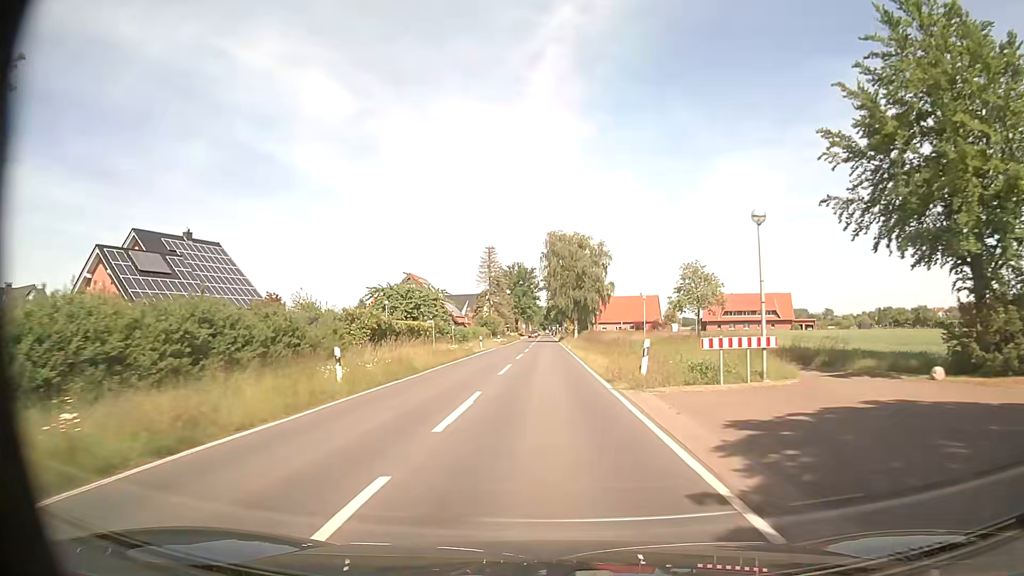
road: secondary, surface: asphalt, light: Day
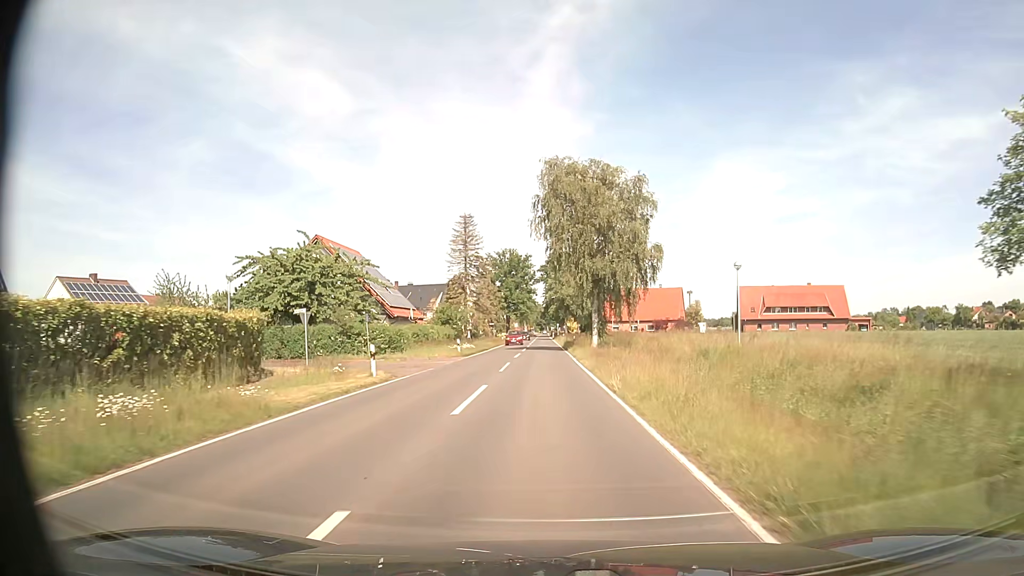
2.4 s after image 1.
(+0.2, +33.5) m; +1°
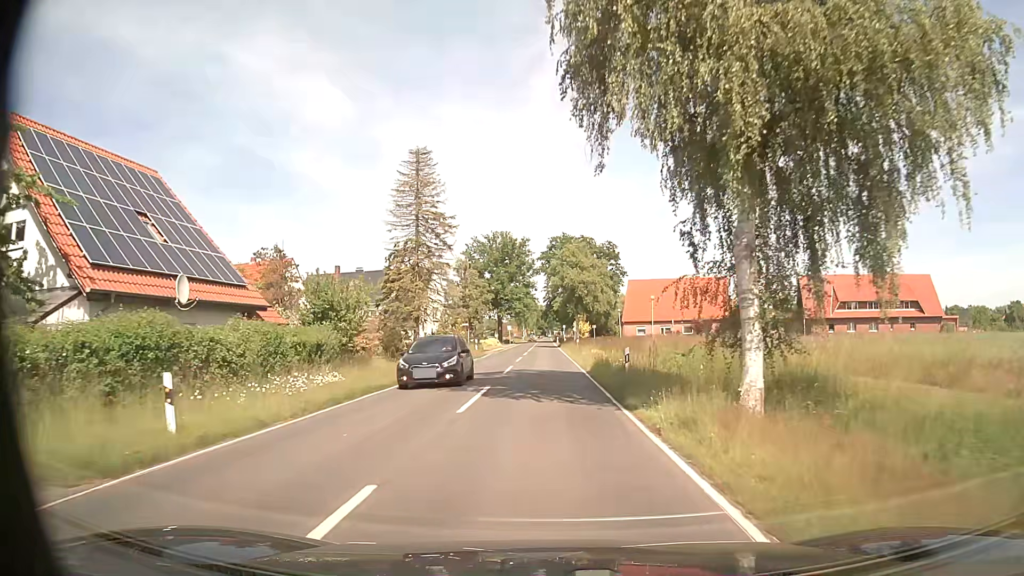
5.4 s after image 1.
(-0.1, +34.5) m; 0°
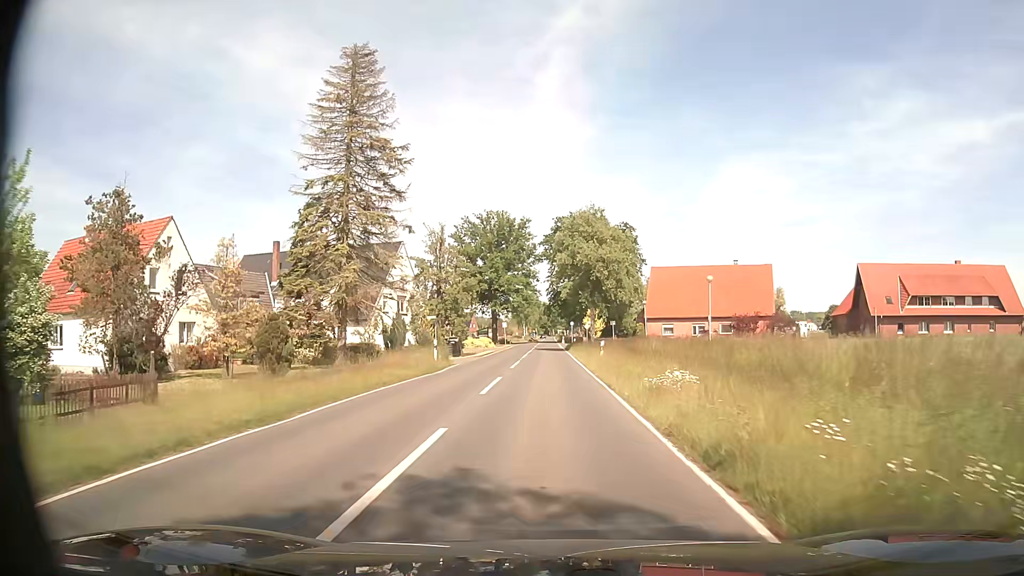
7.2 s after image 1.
(-0.1, +20.7) m; -1°
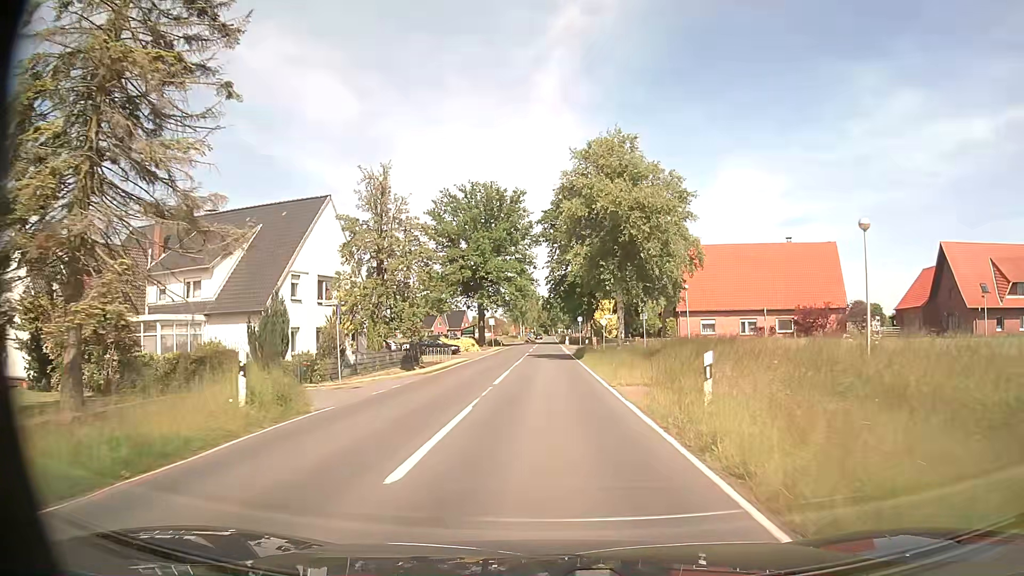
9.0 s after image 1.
(0.0, +21.0) m; 0°
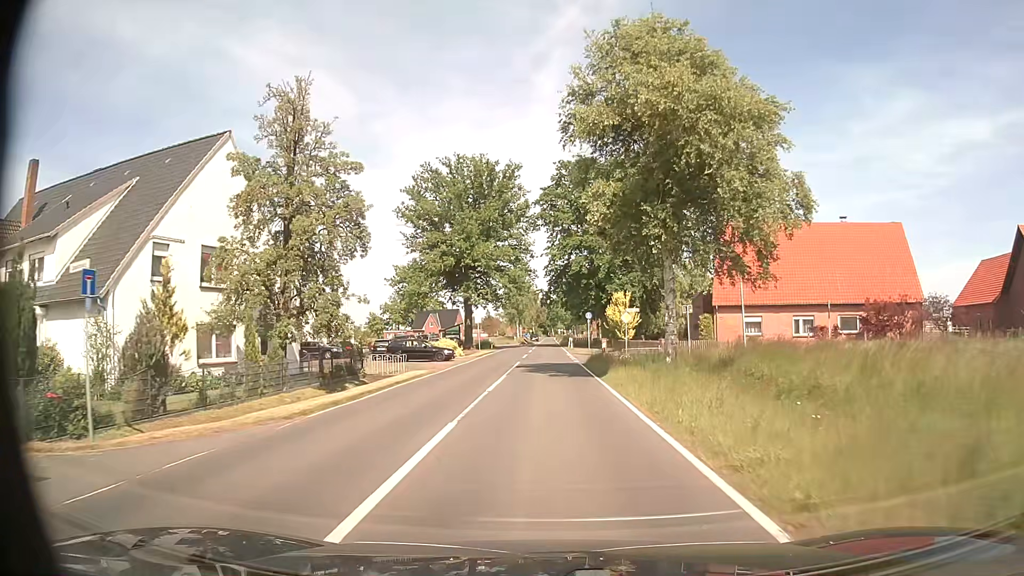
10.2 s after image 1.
(+0.1, +14.0) m; 0°
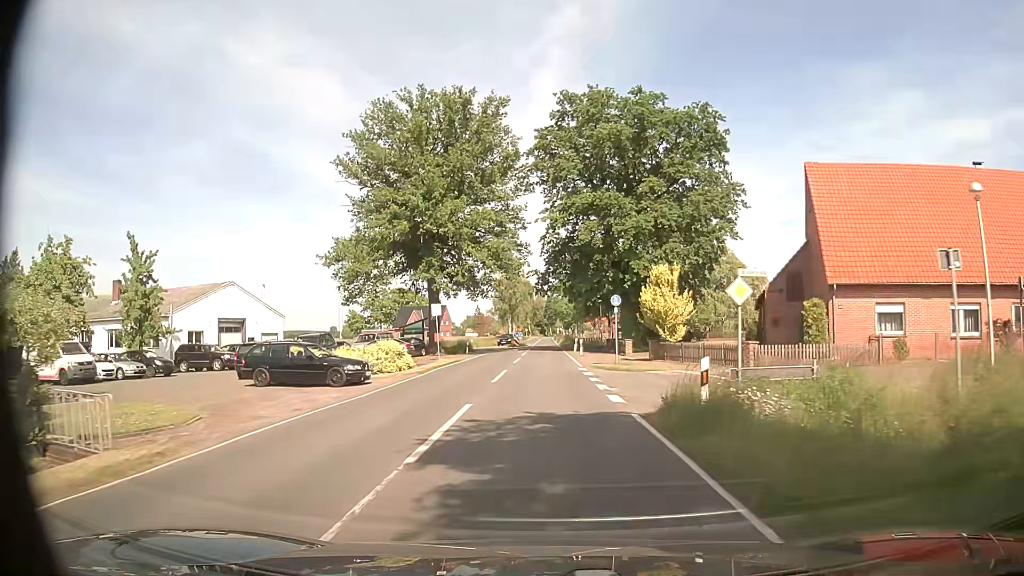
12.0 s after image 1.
(0.0, +21.0) m; 0°
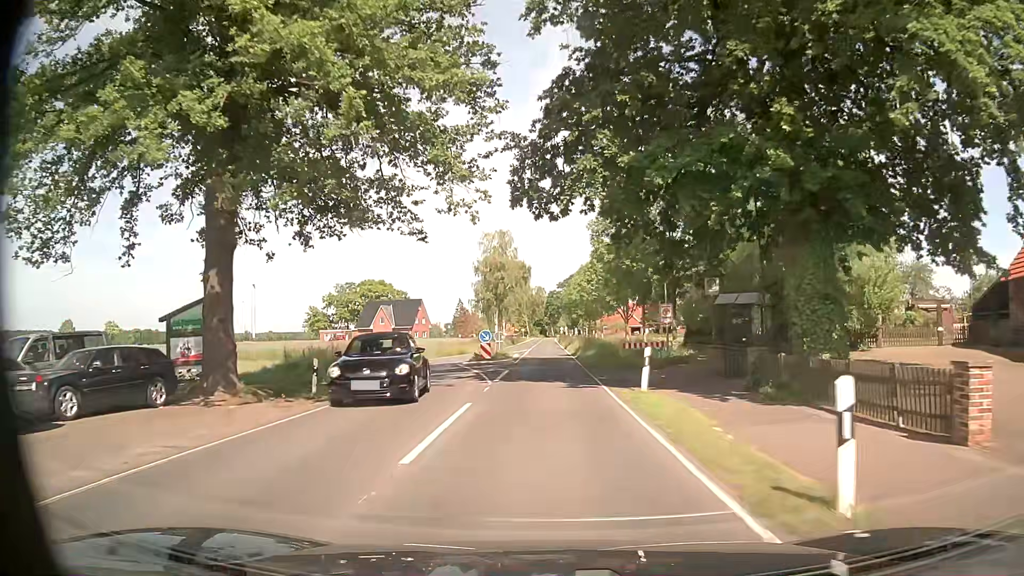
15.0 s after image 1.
(0.0, +36.0) m; 0°
(0, +10) (0, +20) (0, +30) (0, +40) (0, +50) (0, +60) (0, +70) (0, +80) (0, +90) (0, +100) m
